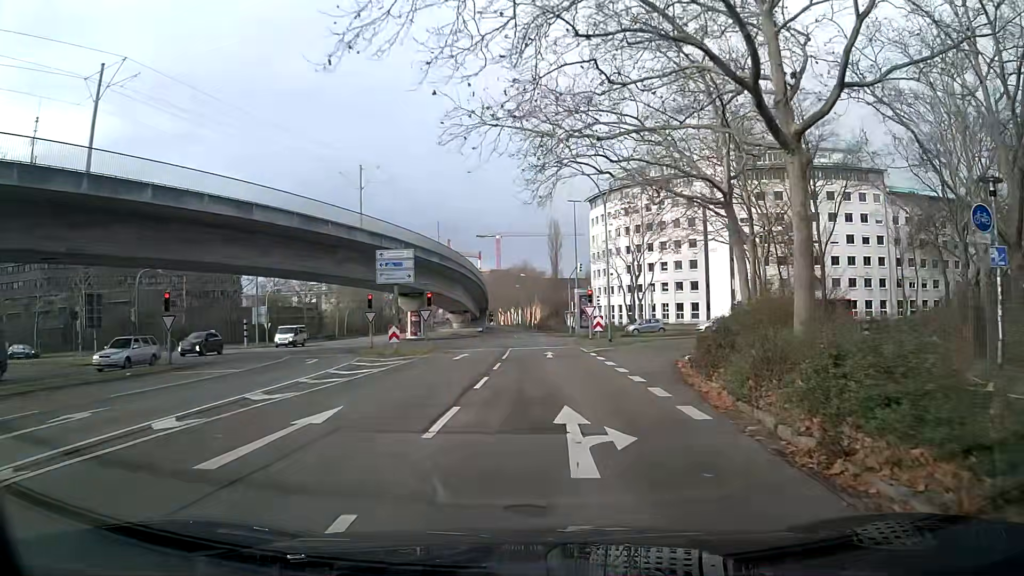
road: tertiary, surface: asphalt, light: Day
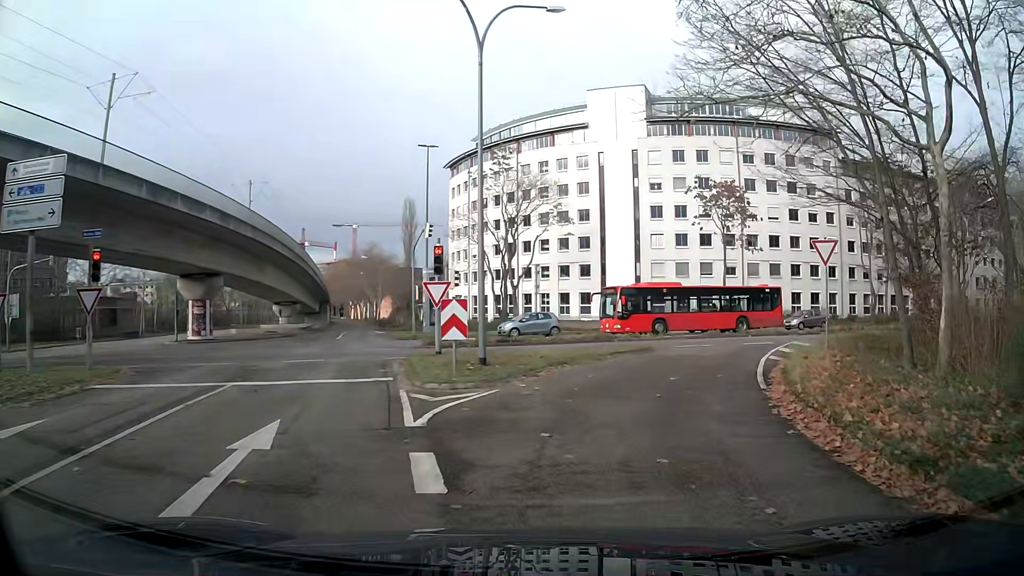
(+2.0, +21.7) m; +13°
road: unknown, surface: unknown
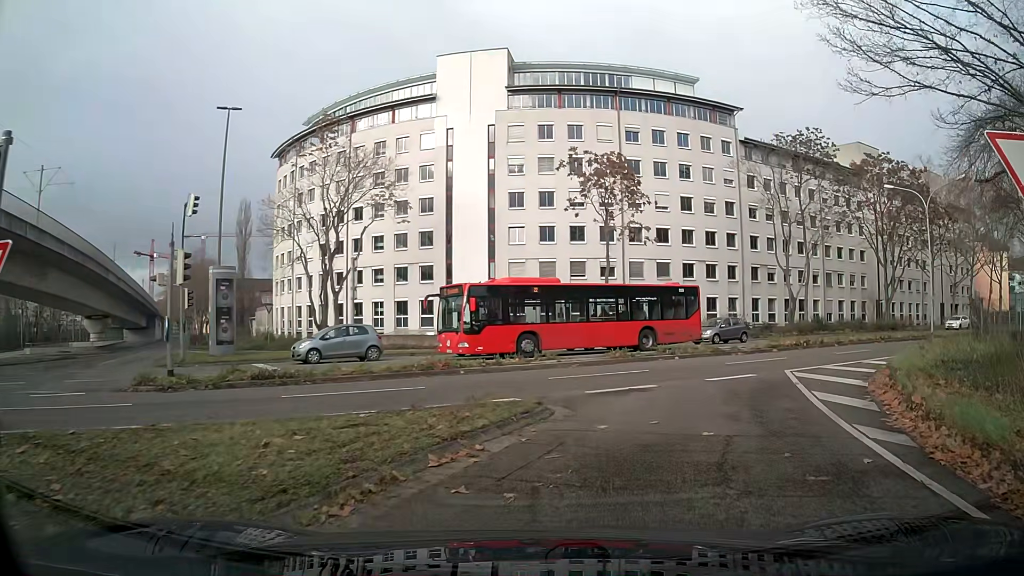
(+1.3, +12.7) m; +13°
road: secondary_link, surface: asphalt
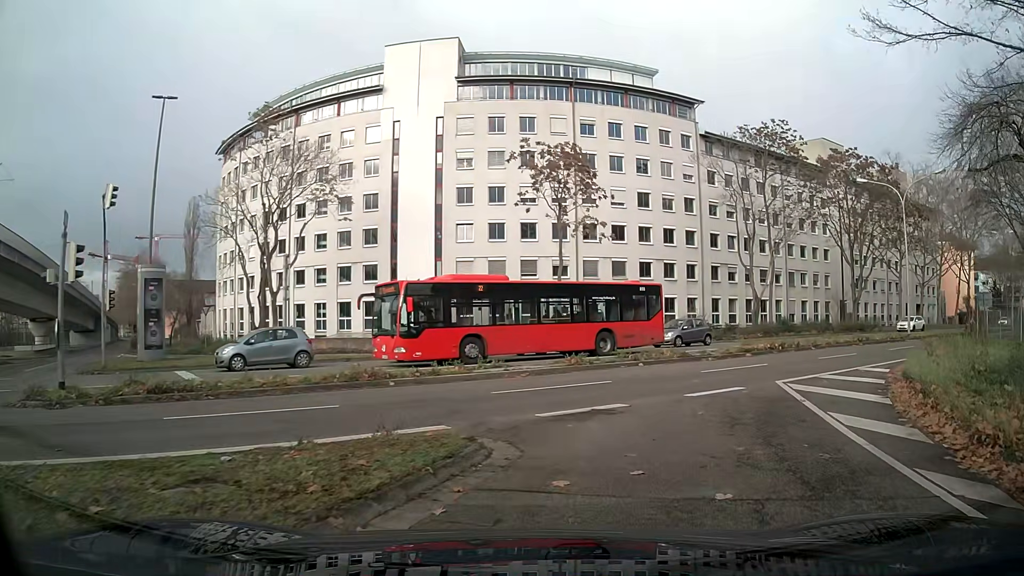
(+0.1, +2.7) m; +4°
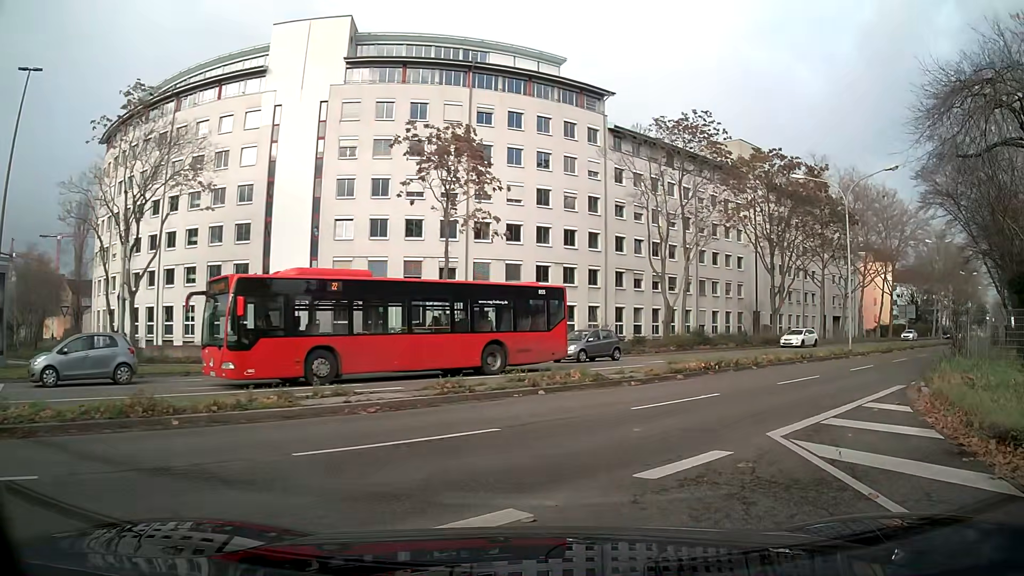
(+0.4, +5.4) m; +10°
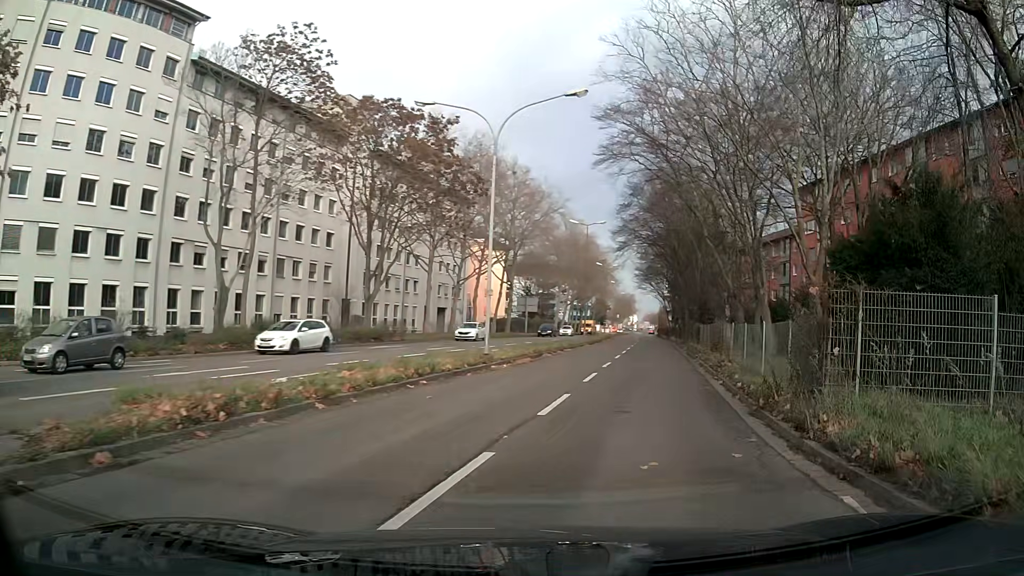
(+3.8, +11.9) m; +35°
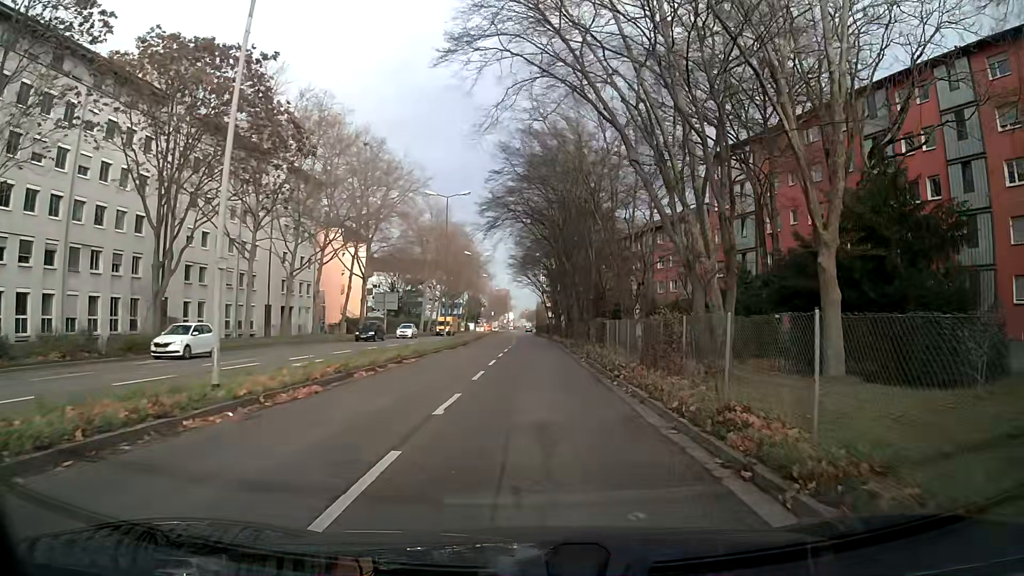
(+1.3, +12.0) m; +9°
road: secondary
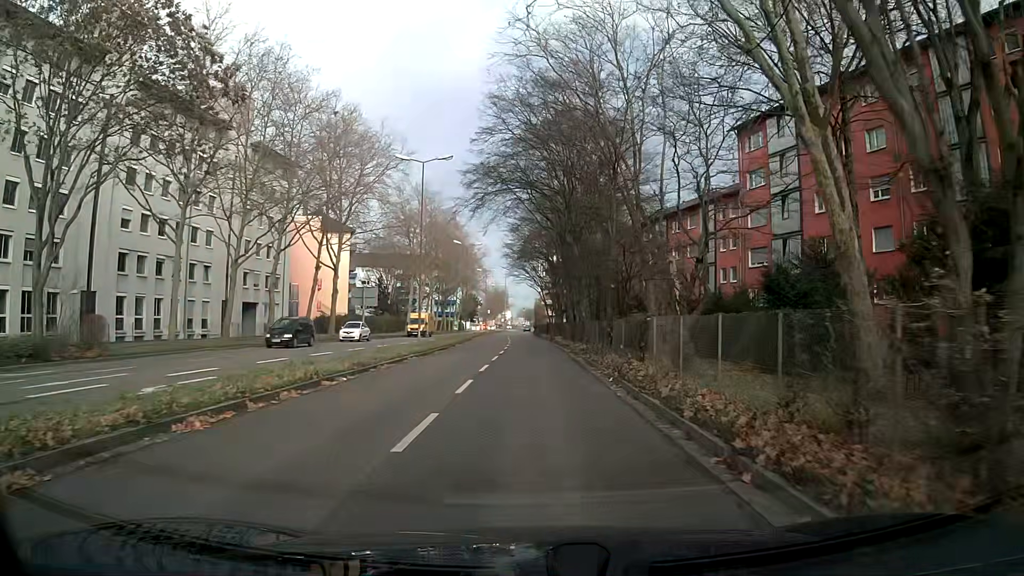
(+0.2, +9.6) m; +1°
